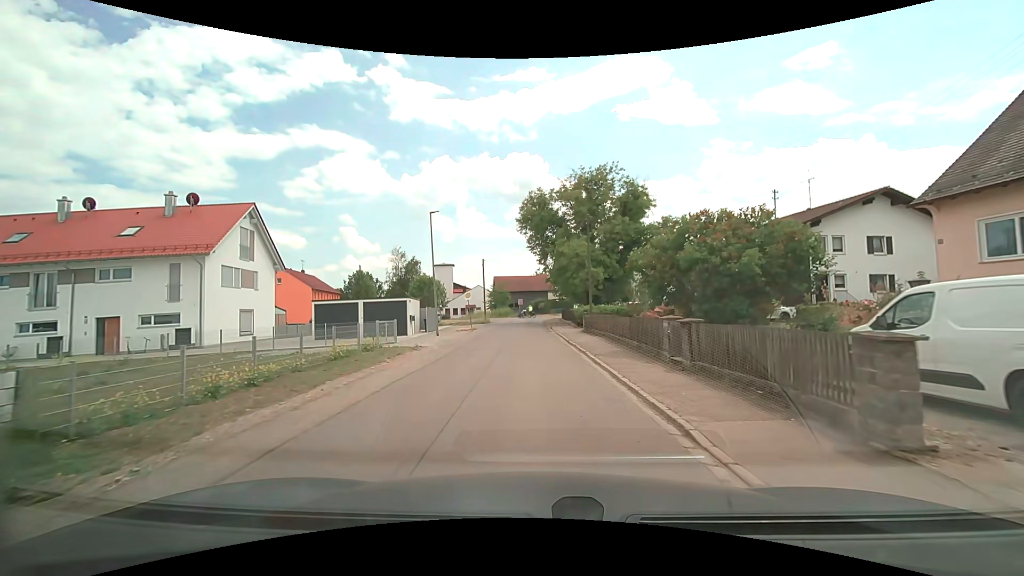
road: residential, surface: asphalt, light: Day
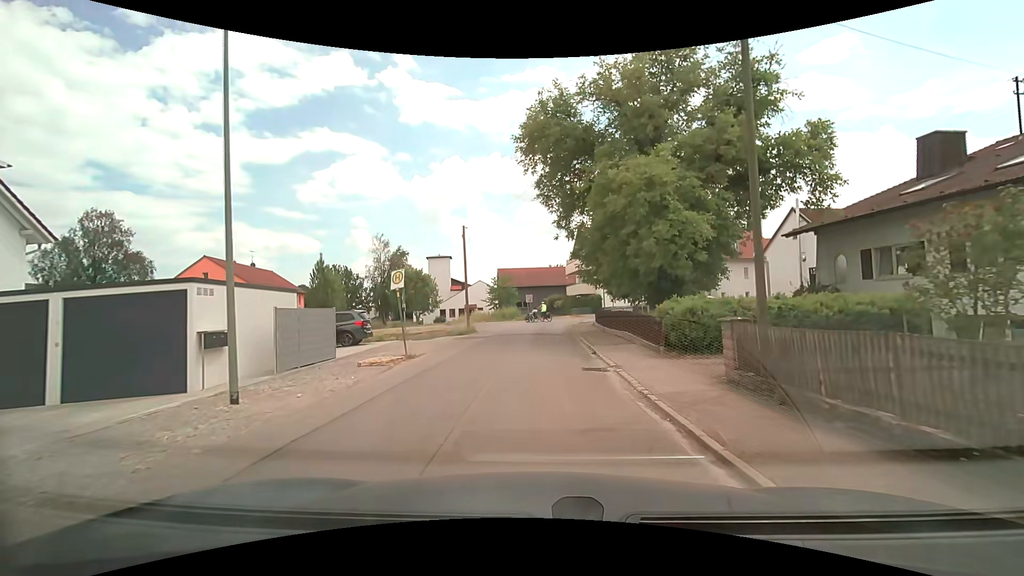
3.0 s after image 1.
(-0.4, +20.9) m; -1°
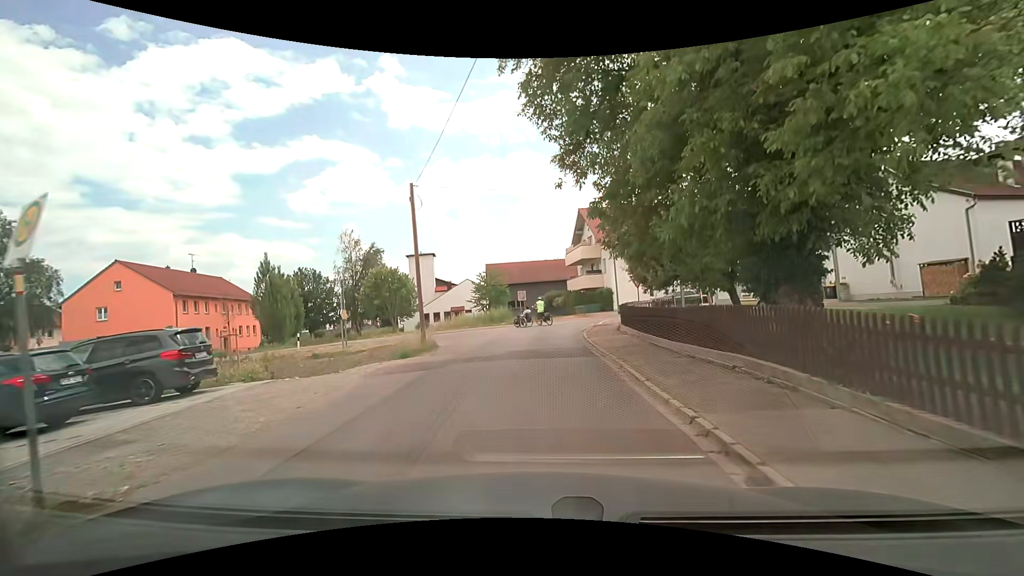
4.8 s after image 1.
(0.0, +11.3) m; 0°
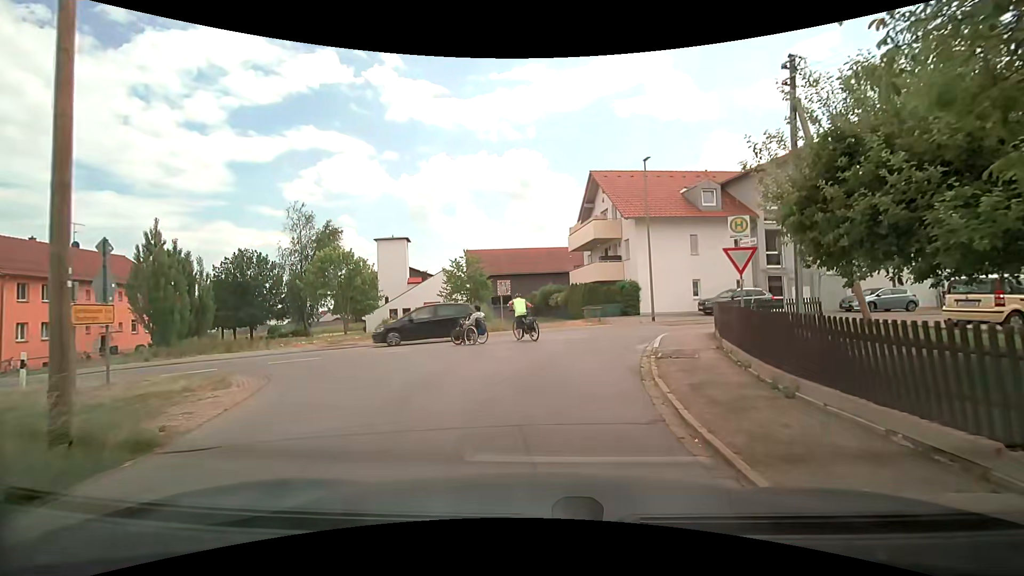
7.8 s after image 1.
(0.0, +14.6) m; -1°
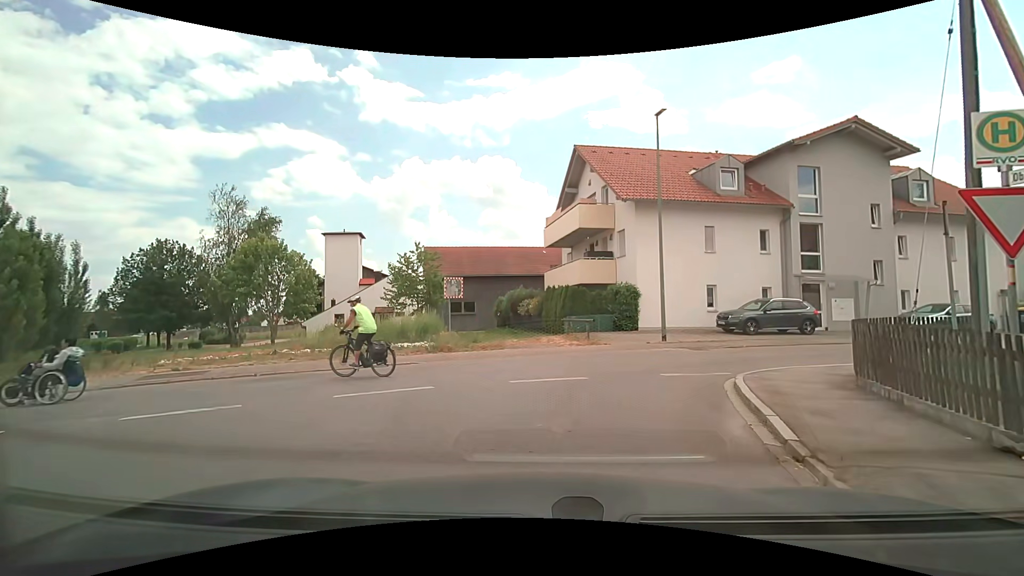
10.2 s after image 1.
(+0.3, +8.1) m; +4°
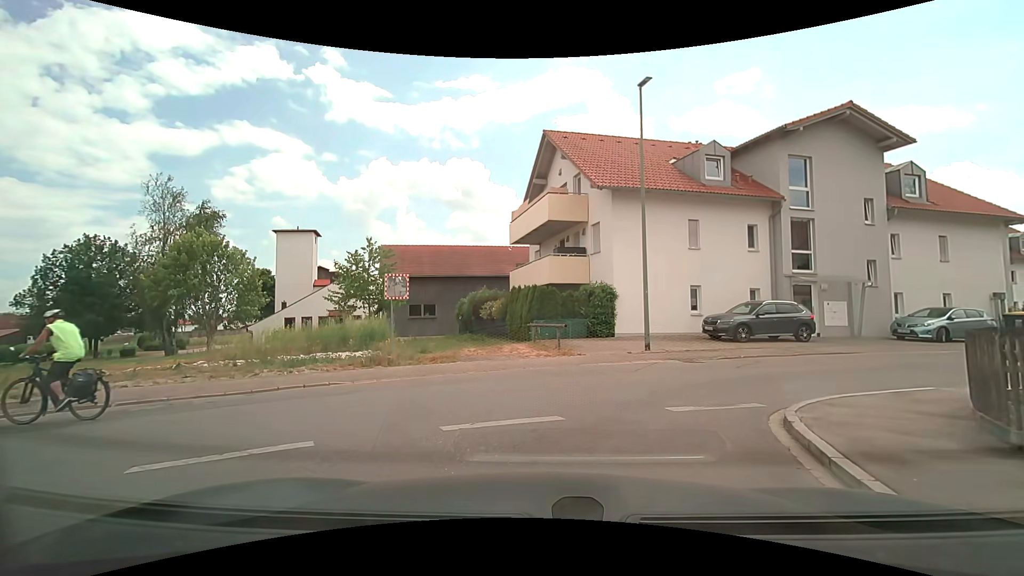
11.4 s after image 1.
(+0.1, +3.1) m; +5°
